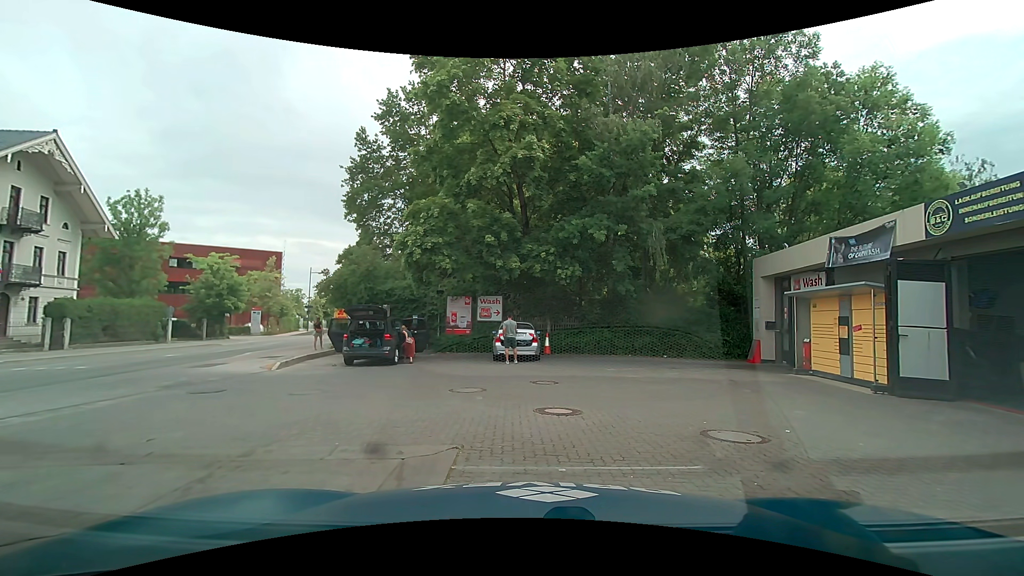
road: secondary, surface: asphalt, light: Day
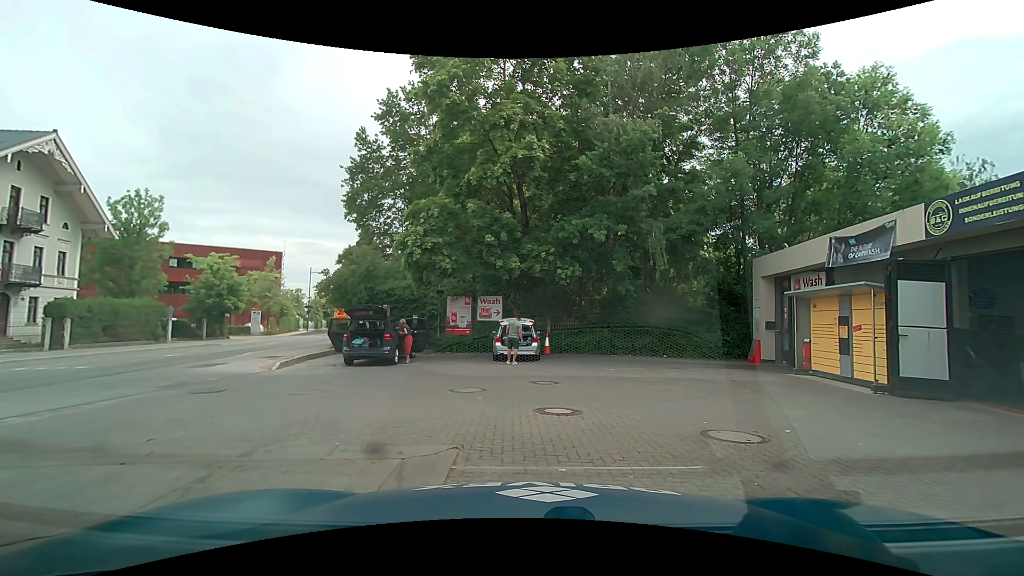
(0.0, 0.0) m; 0°
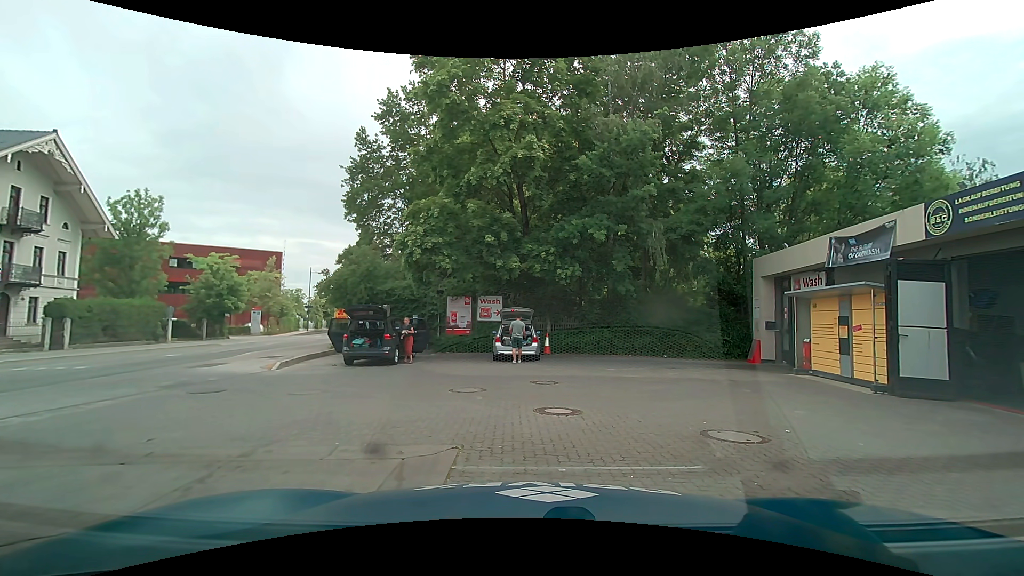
(0.0, 0.0) m; 0°
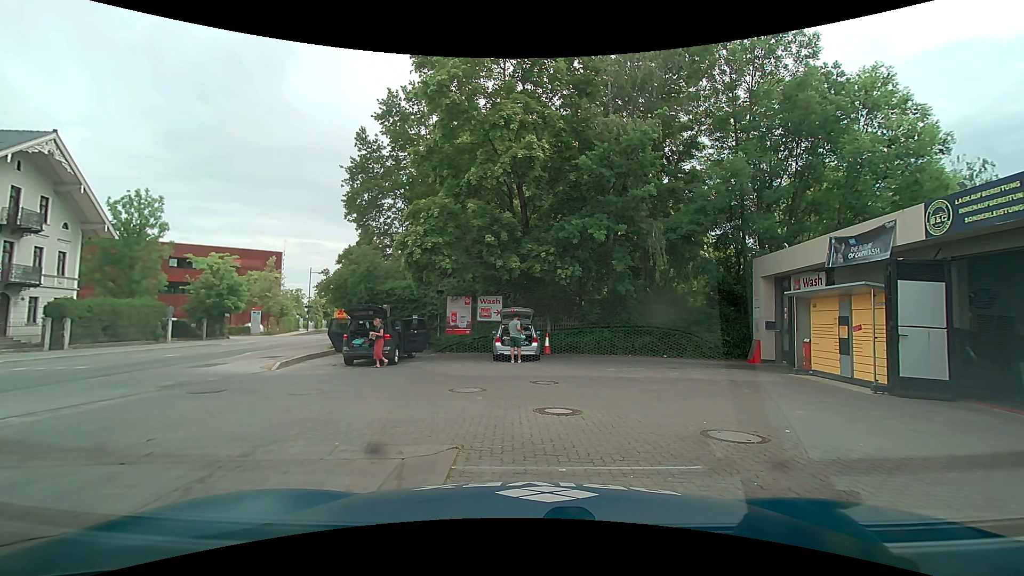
(0.0, 0.0) m; 0°
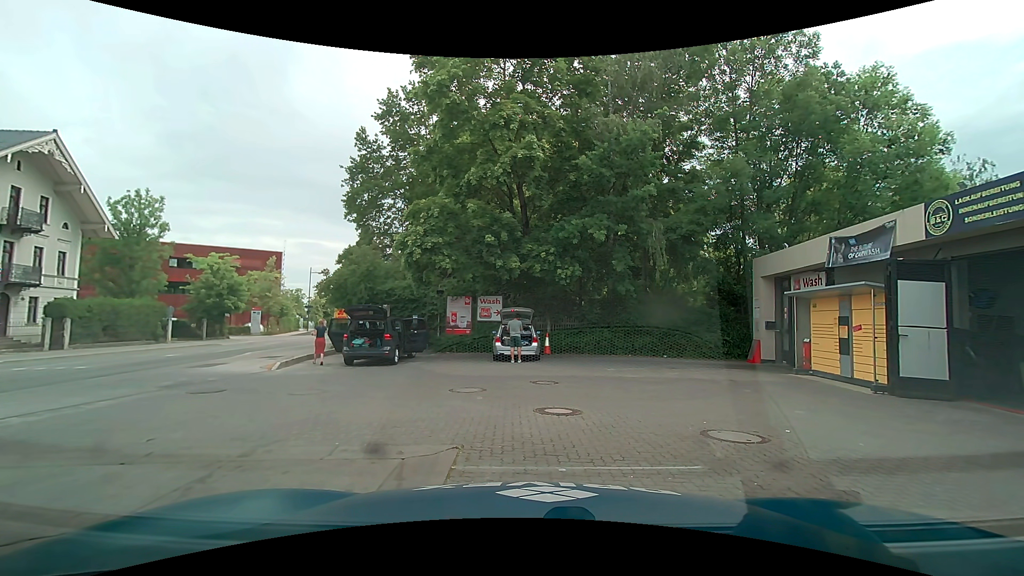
(0.0, 0.0) m; 0°
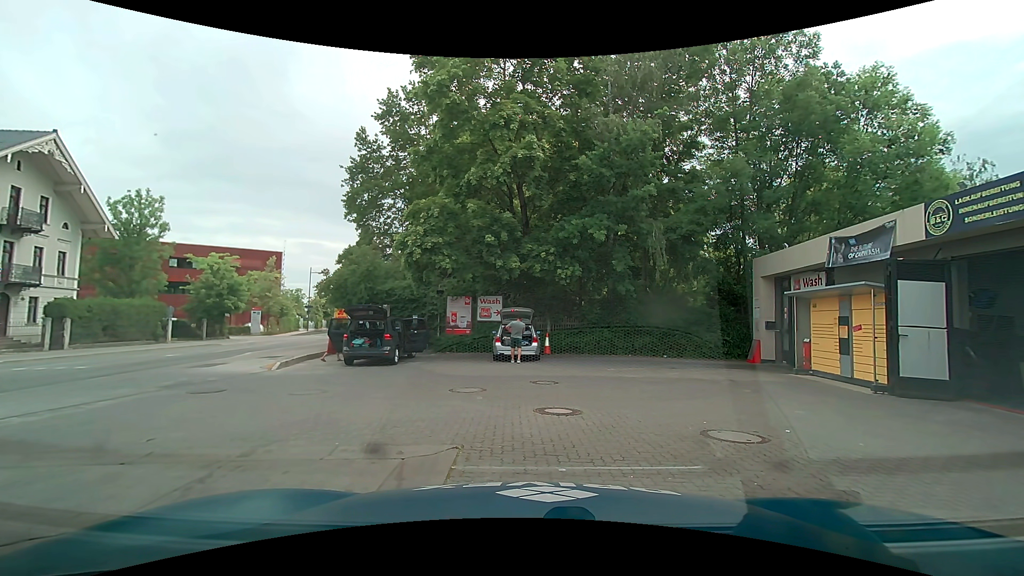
(0.0, 0.0) m; 0°
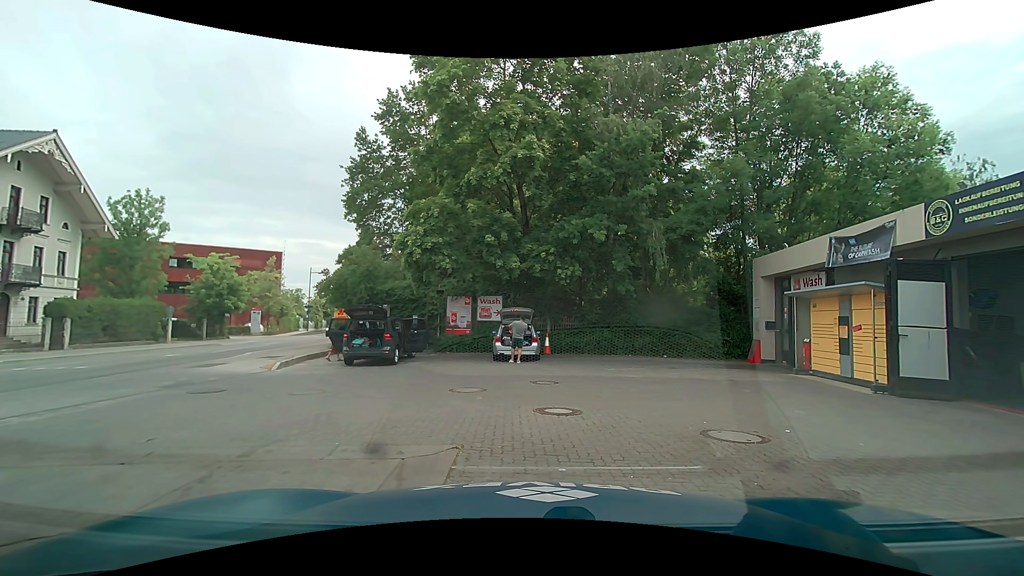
(0.0, 0.0) m; 0°
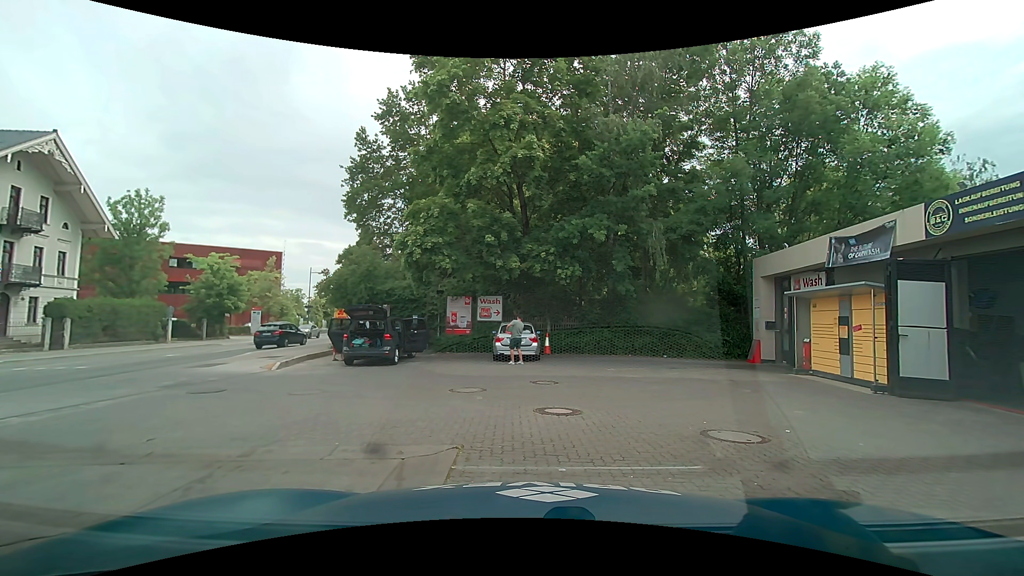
(0.0, 0.0) m; 0°
